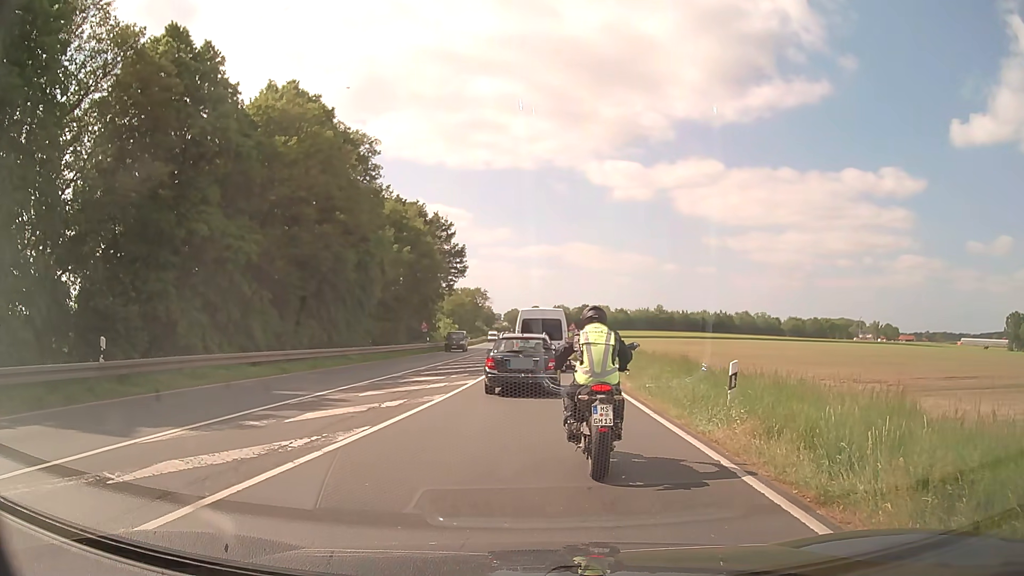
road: primary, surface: asphalt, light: Day
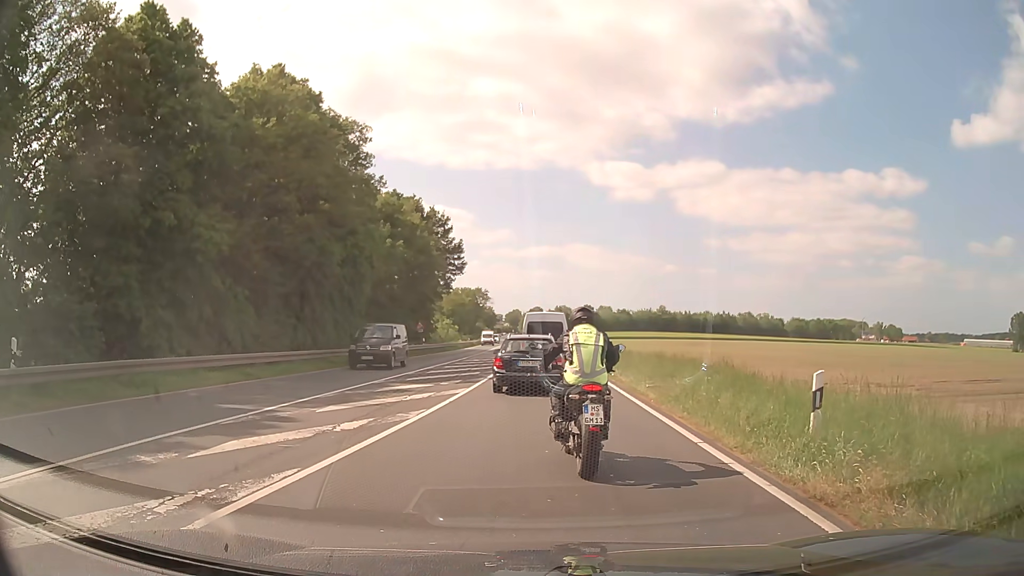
(0.0, +3.4) m; 0°
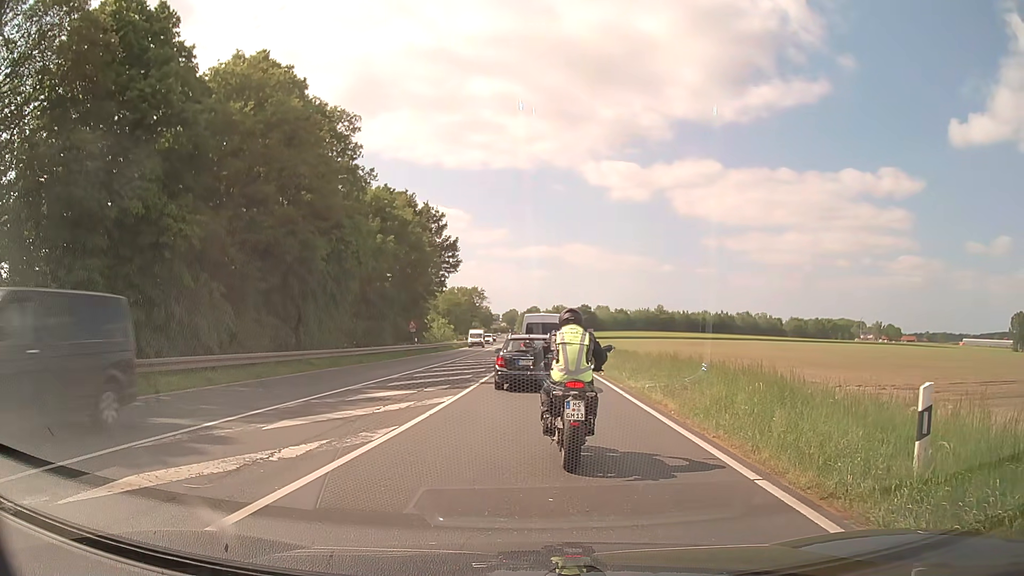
(0.0, +2.5) m; +1°
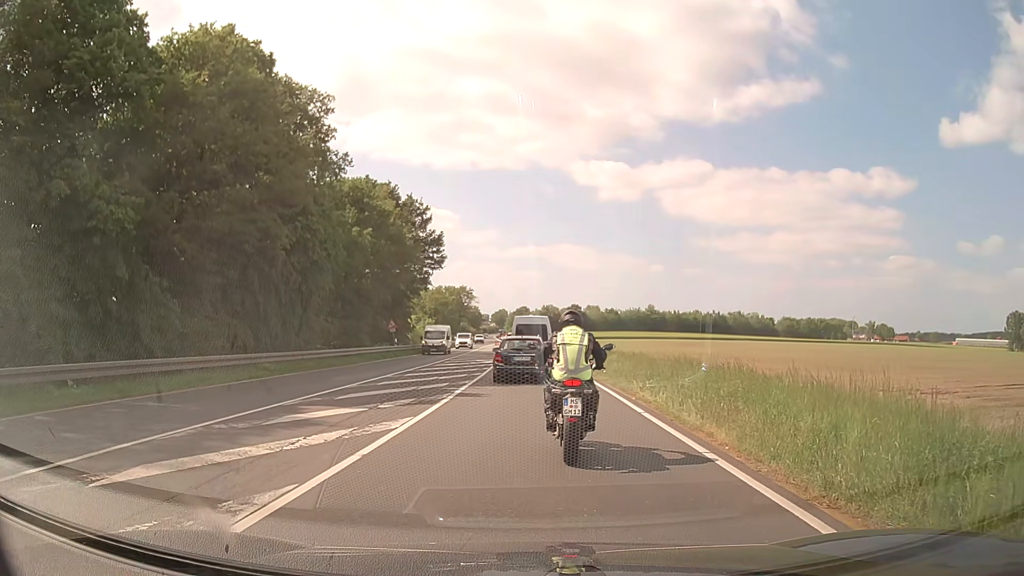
(0.0, +4.2) m; +1°
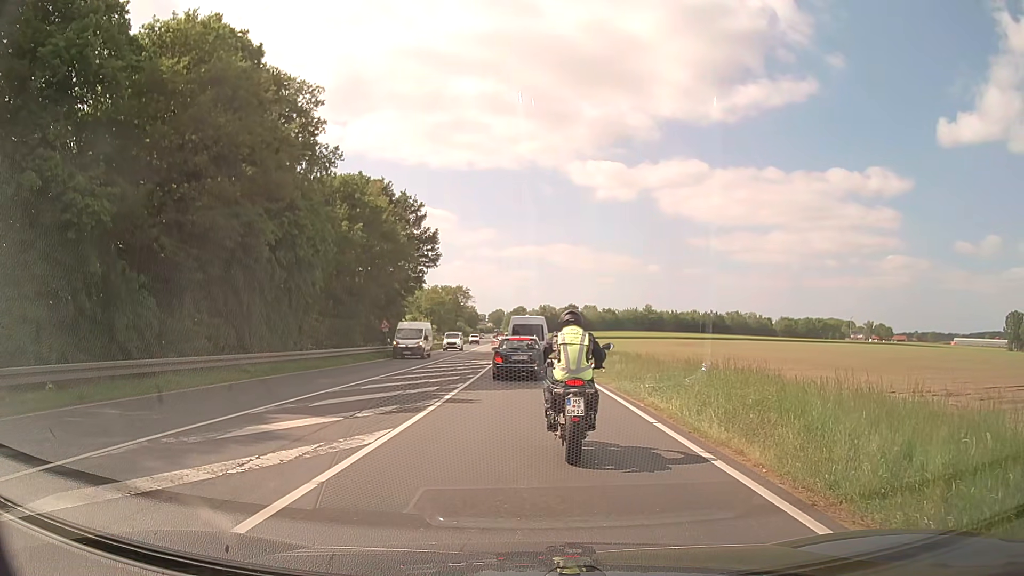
(0.0, +1.6) m; 0°
(0, +10) (0, +20) (0, +30) (-1, +40) (-1, +50) (-1, +60) (-2, +70) (-2, +80) (-2, +90) (-3, +100) m
